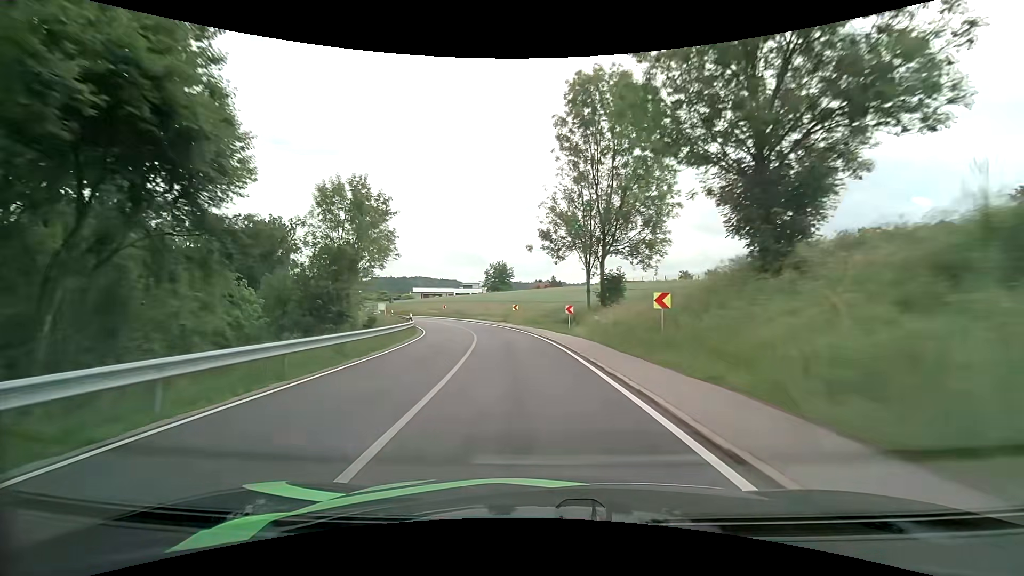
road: tertiary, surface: asphalt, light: Day
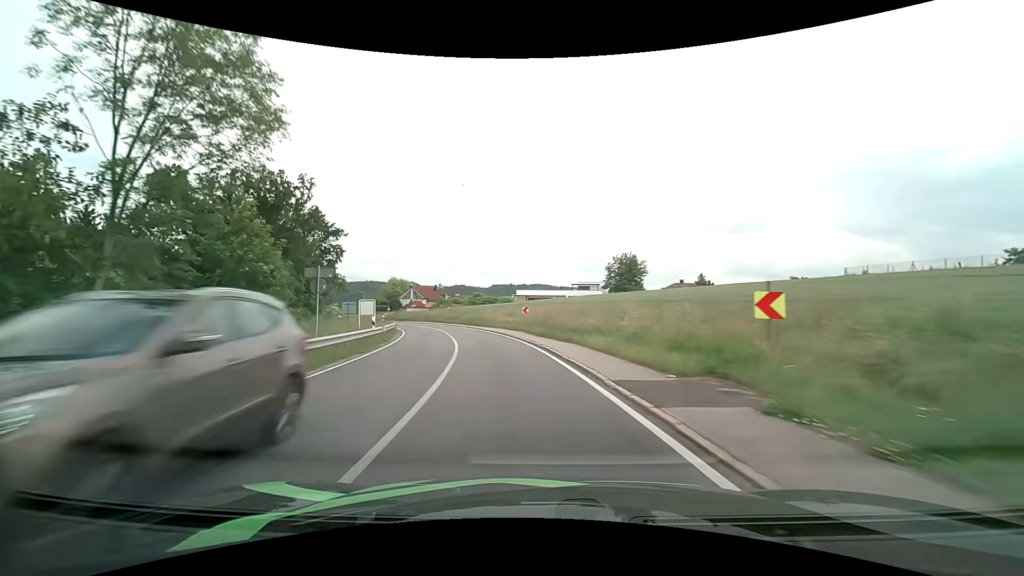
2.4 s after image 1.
(-3.8, +38.1) m; -13°
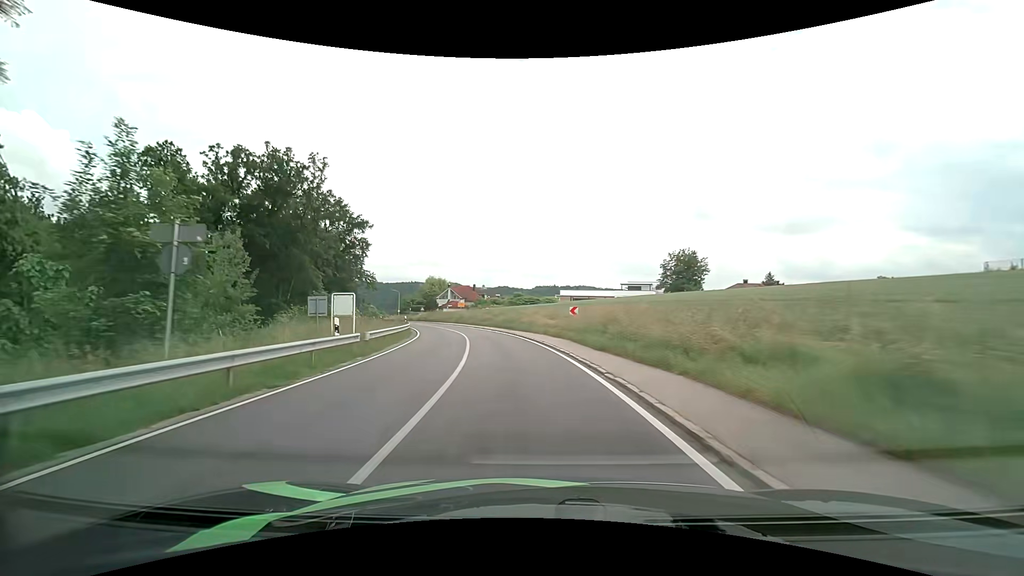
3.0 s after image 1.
(-0.5, +9.5) m; -6°
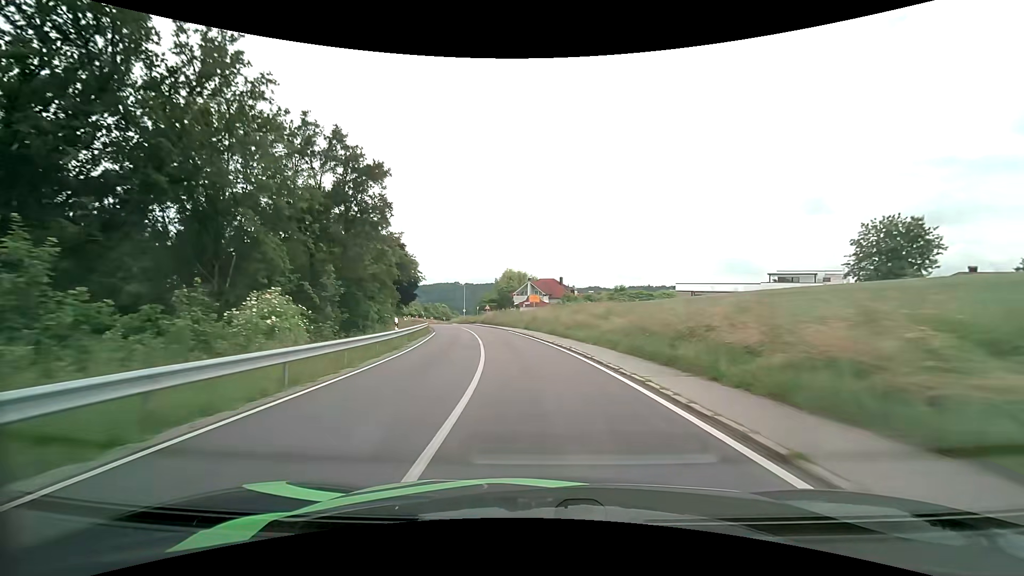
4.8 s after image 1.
(-3.0, +29.9) m; -10°
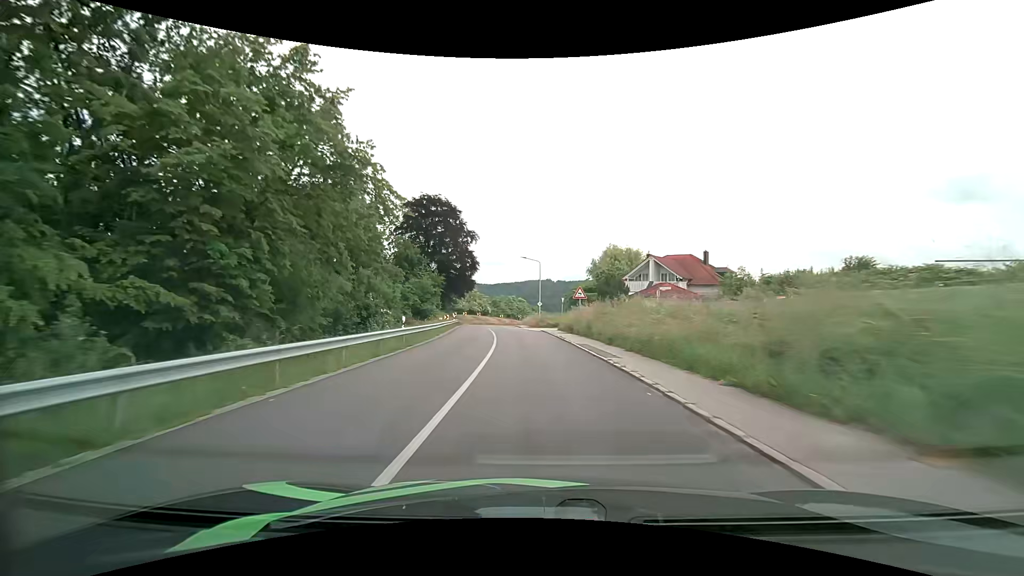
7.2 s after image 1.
(-4.0, +41.1) m; -11°
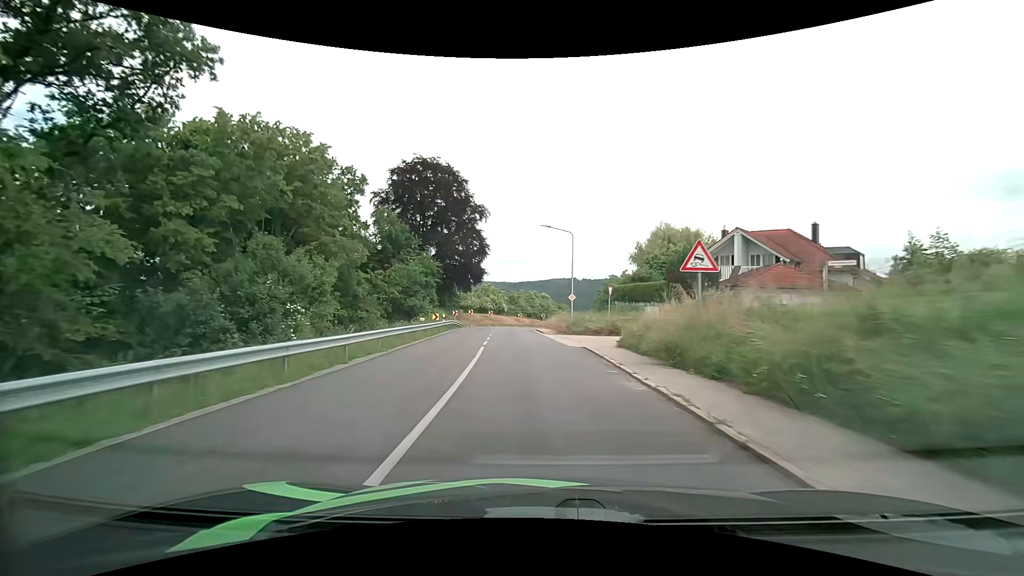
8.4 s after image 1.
(-0.4, +19.3) m; -2°
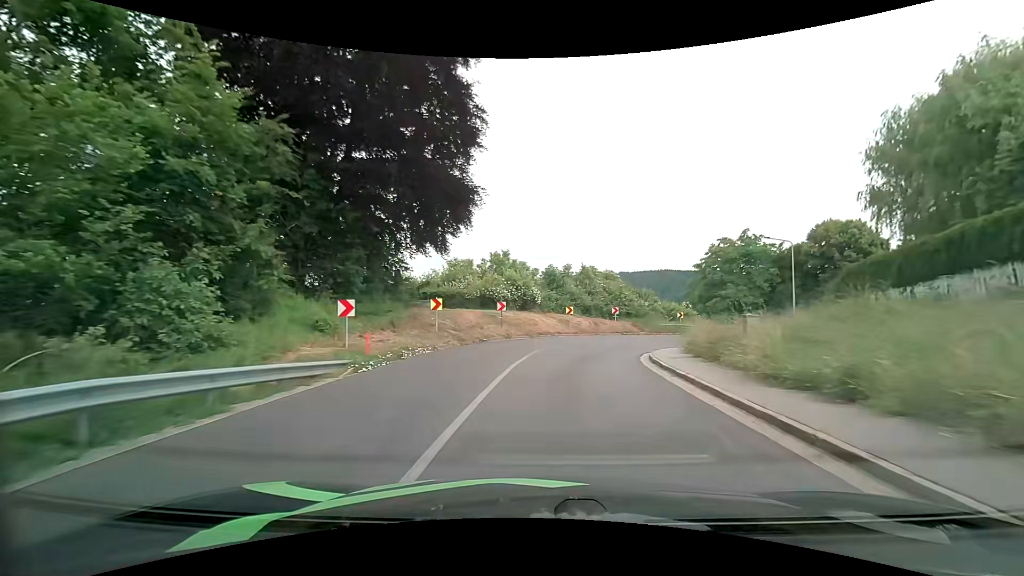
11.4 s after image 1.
(-2.8, +41.6) m; -5°
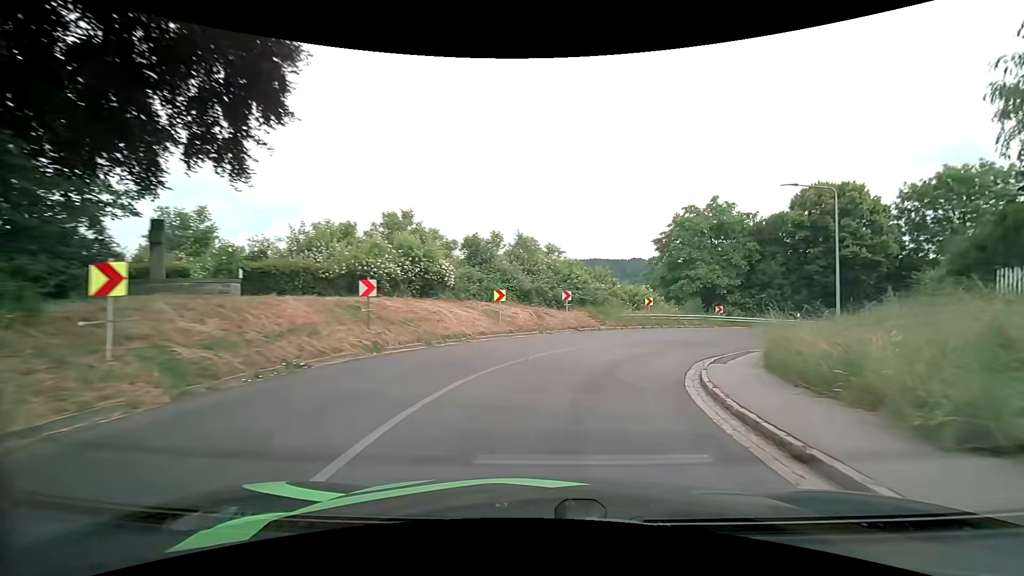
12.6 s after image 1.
(+0.7, +13.9) m; +8°
(+1, +10) (+4, +19) (+10, +27) (+18, +33) (+28, +36) (+38, +36) (+48, +34) (+58, +32) (+67, +30) (+77, +27) m
